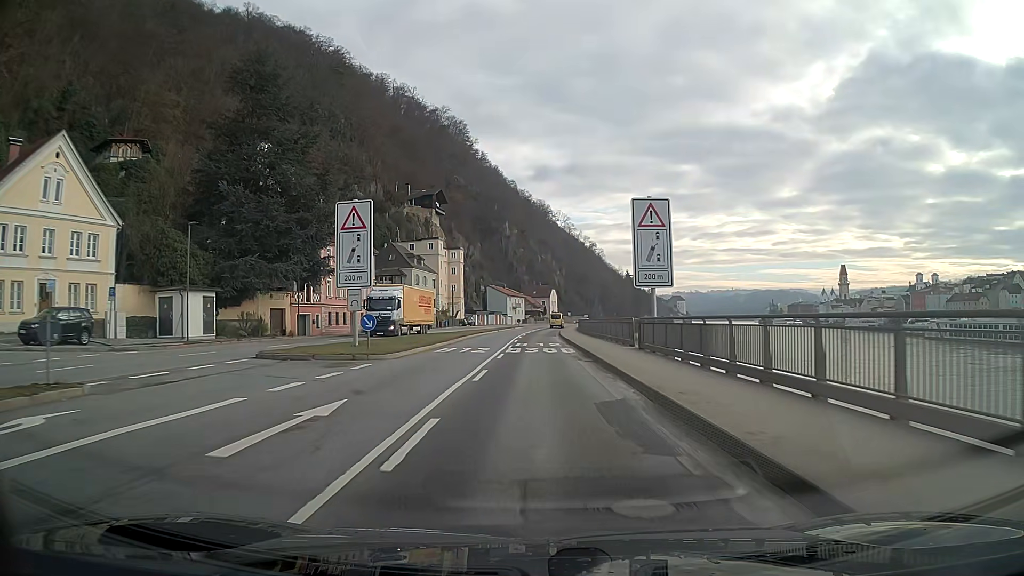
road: primary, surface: asphalt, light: Day
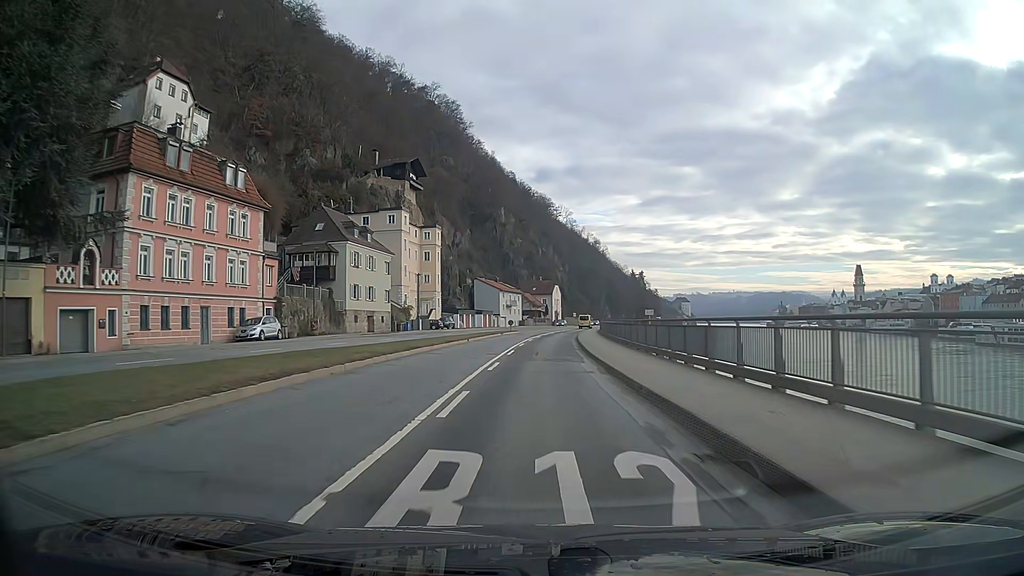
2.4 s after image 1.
(+0.1, +32.6) m; 0°
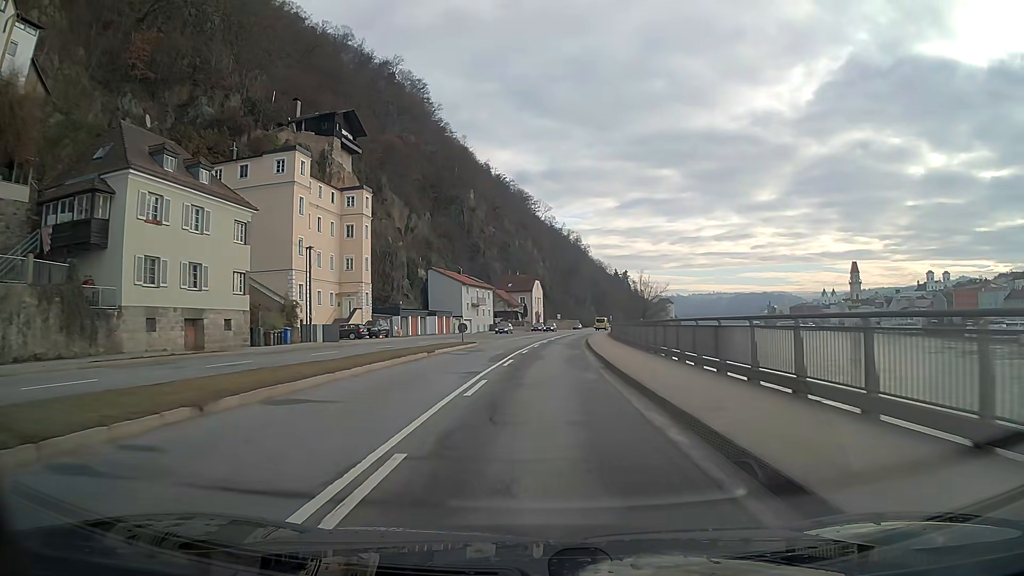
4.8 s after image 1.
(+0.5, +32.8) m; +2°
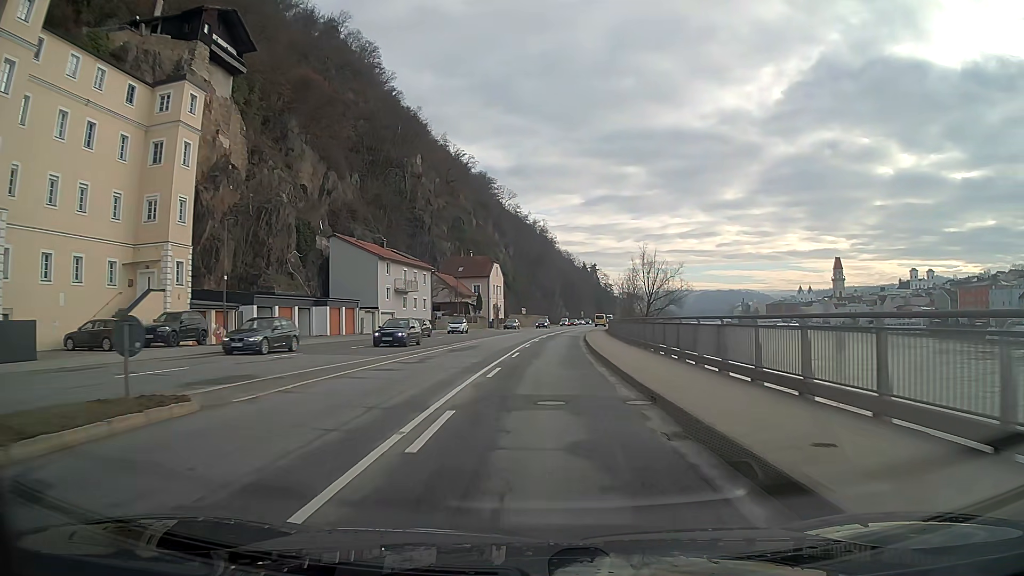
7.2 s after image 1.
(+0.9, +32.9) m; +3°
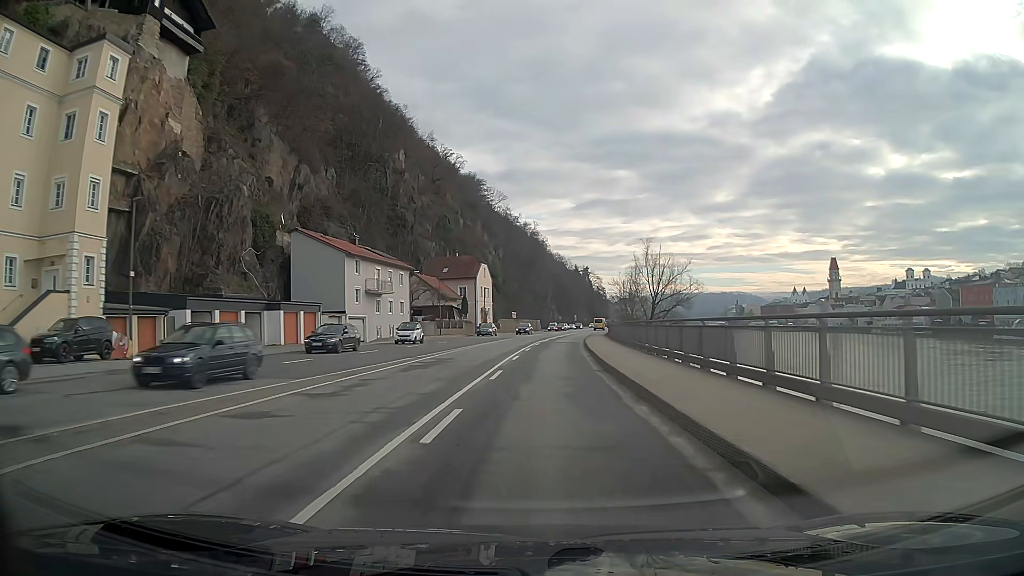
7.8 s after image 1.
(+0.1, +8.3) m; +1°
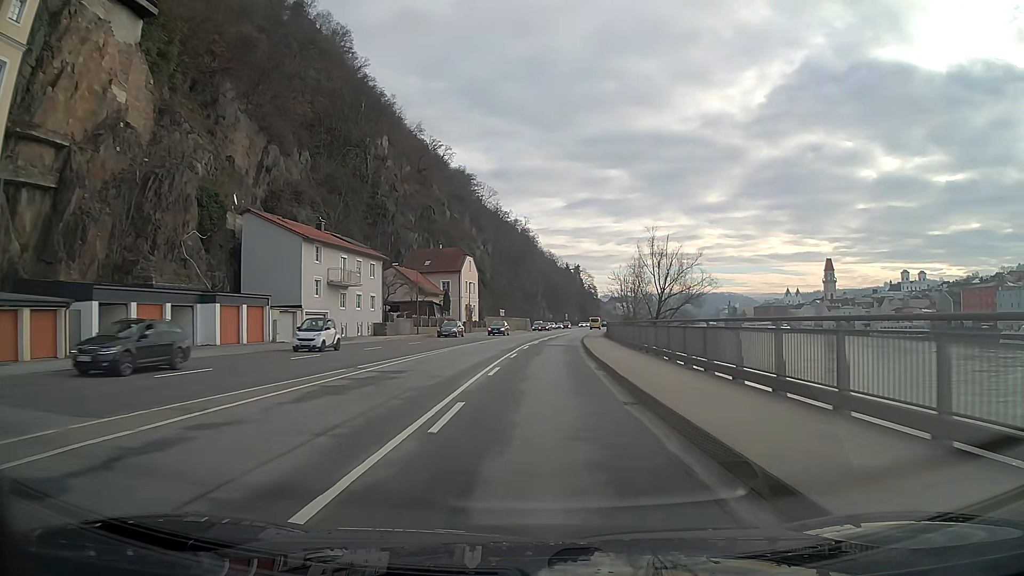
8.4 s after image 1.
(+0.1, +8.3) m; +1°
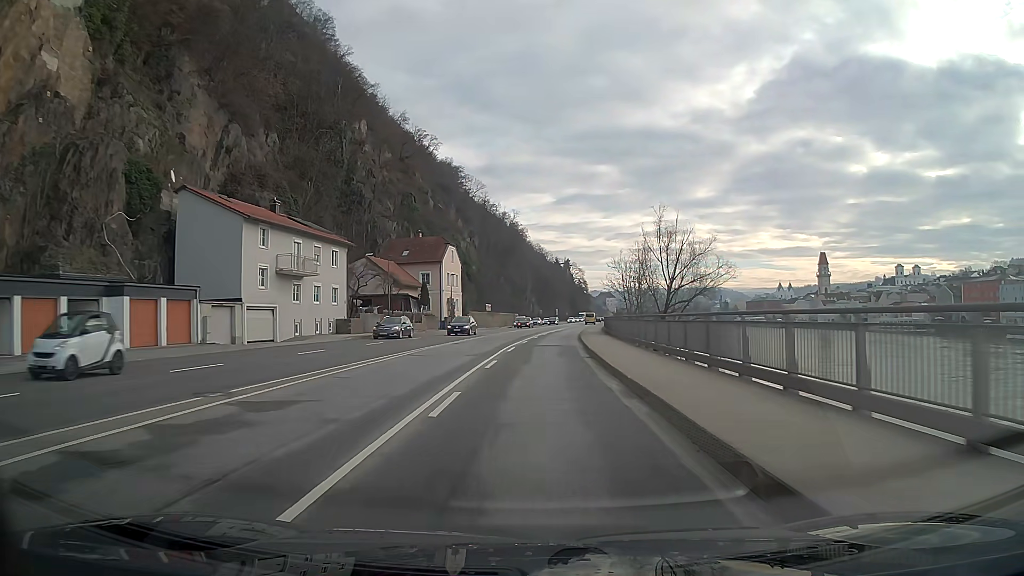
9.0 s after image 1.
(+0.1, +8.3) m; +1°
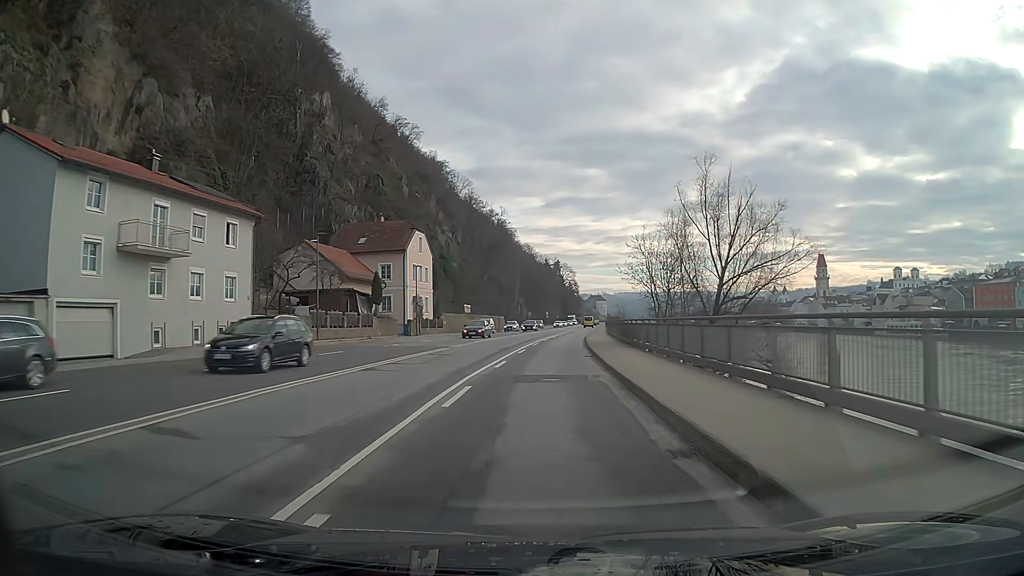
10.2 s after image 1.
(+0.1, +16.6) m; +1°
